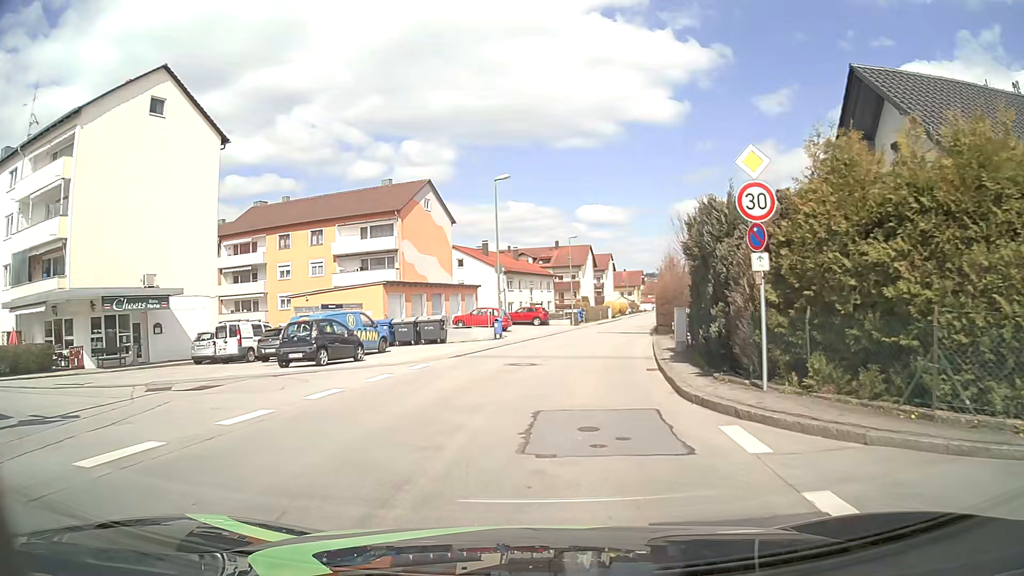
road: unclassified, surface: asphalt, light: Day
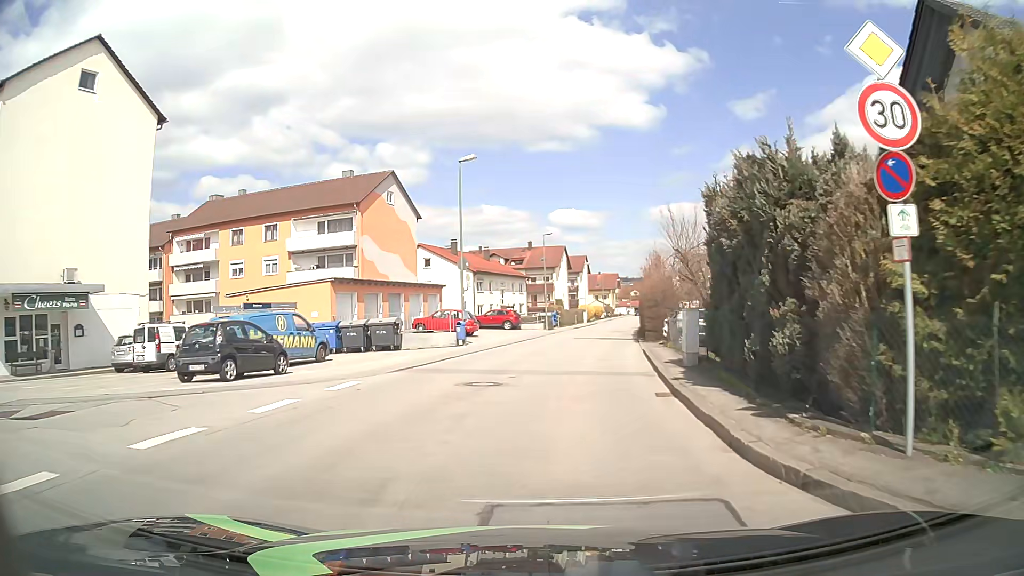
(+0.1, +4.8) m; +2°
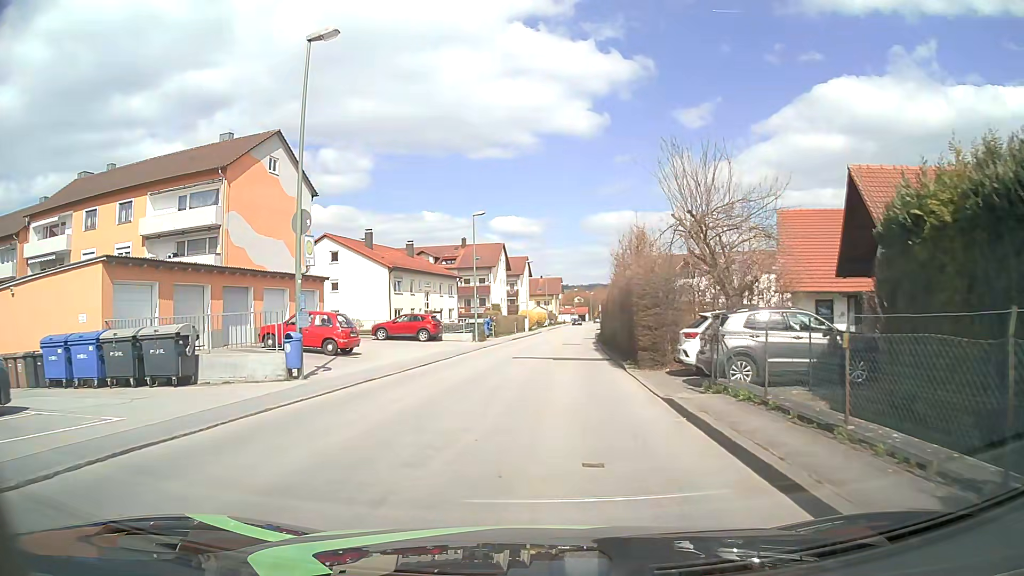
(+0.7, +14.2) m; +5°
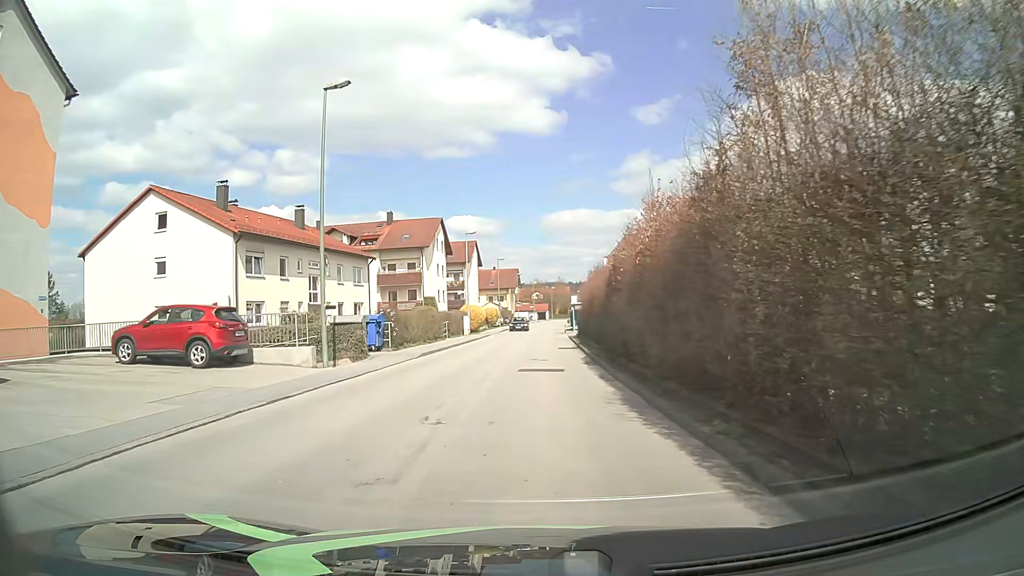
(+0.8, +24.1) m; +4°
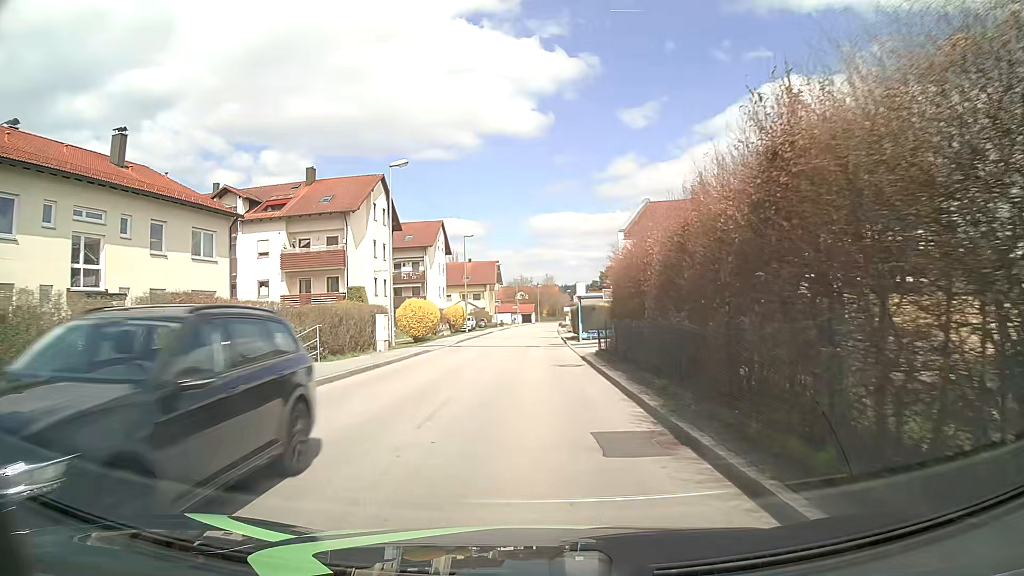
(0.0, +24.0) m; +1°
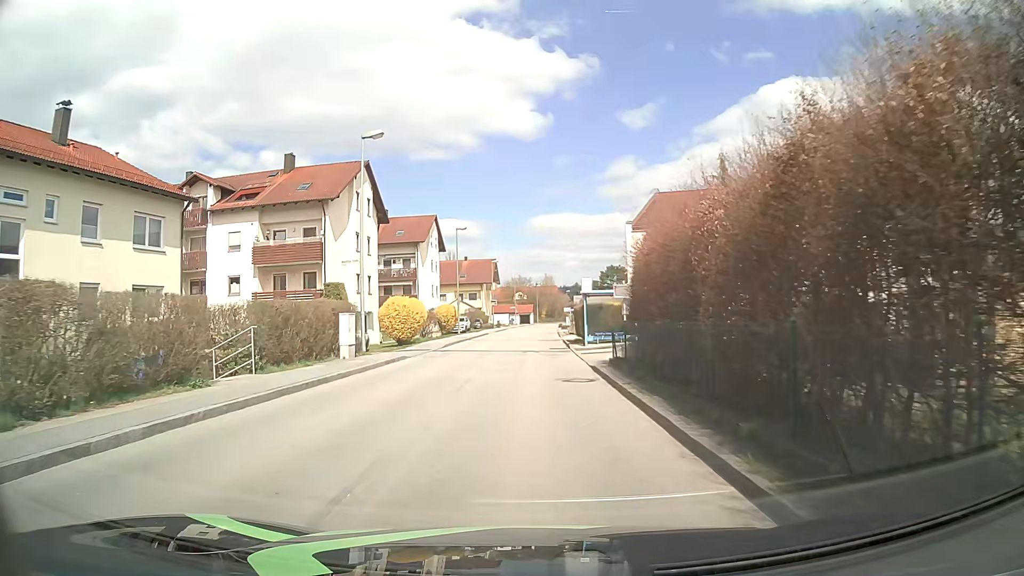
(0.0, +4.8) m; 0°
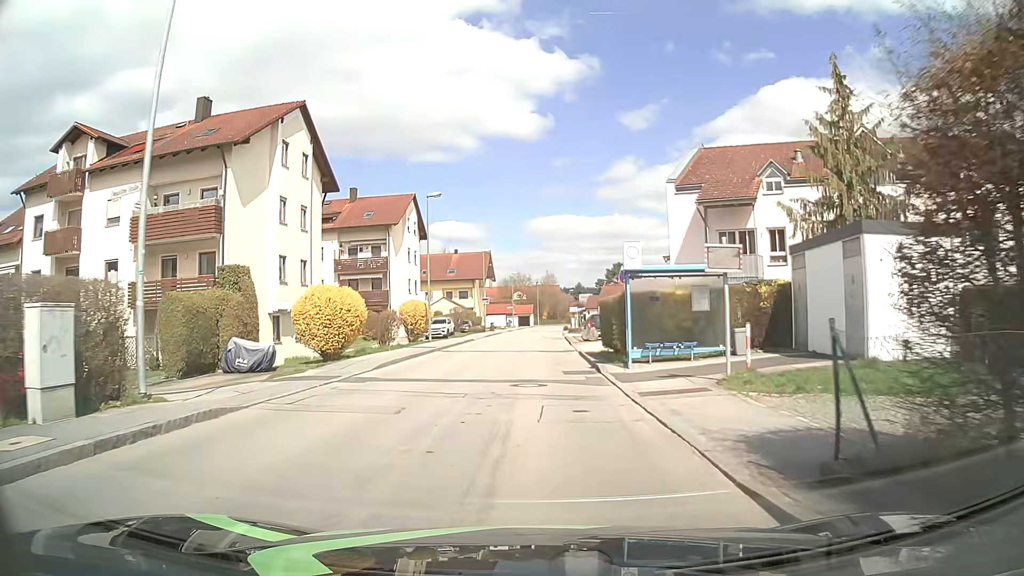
(0.0, +14.3) m; 0°
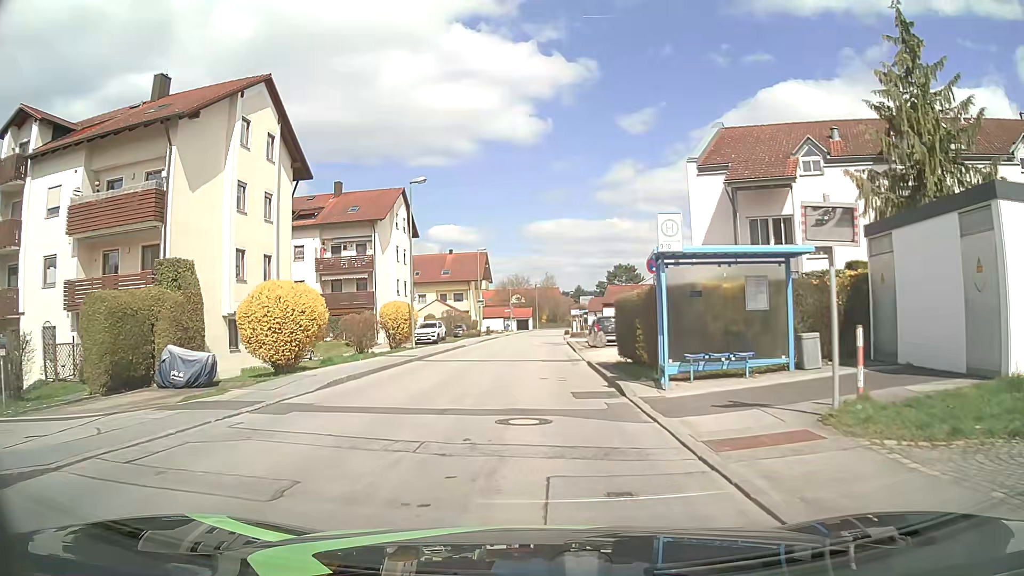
(0.0, +4.8) m; -1°
(0, +10) (0, +20) (+1, +30) (+1, +40) (+1, +50) (+2, +60) (+2, +70) (+3, +80) (+3, +90) (+4, +100) m
